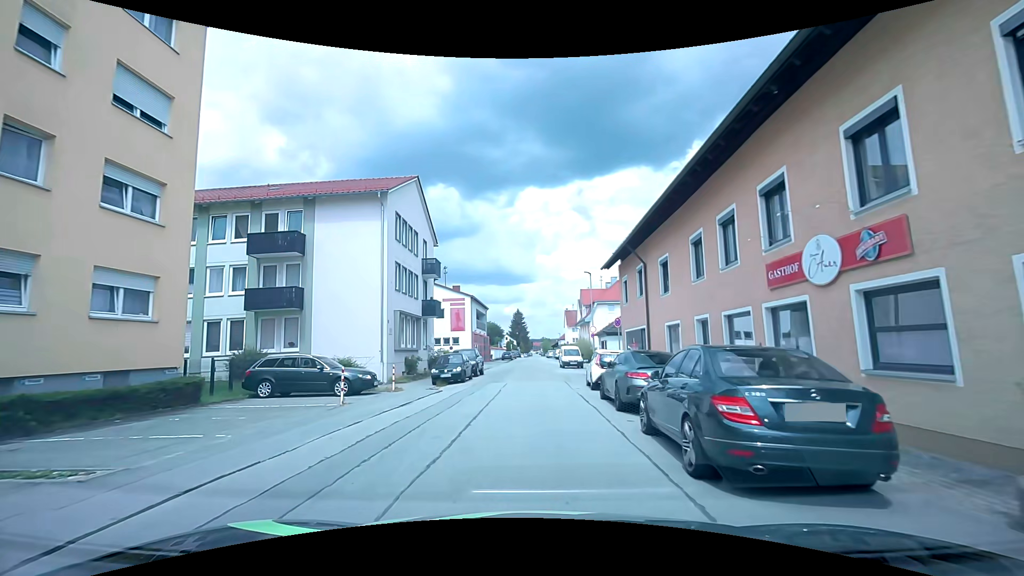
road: unclassified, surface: asphalt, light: Day
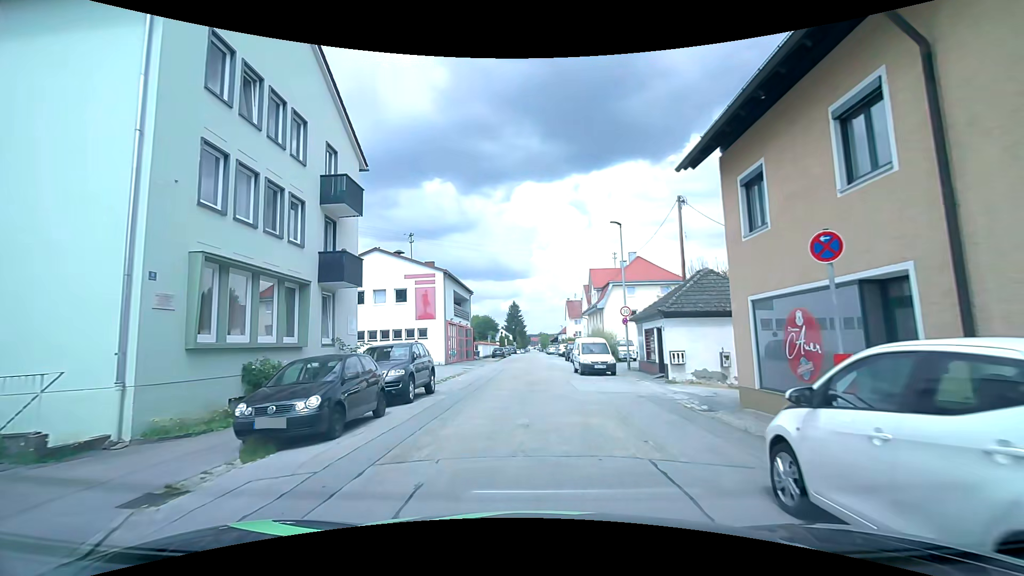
(-0.3, +16.1) m; -1°
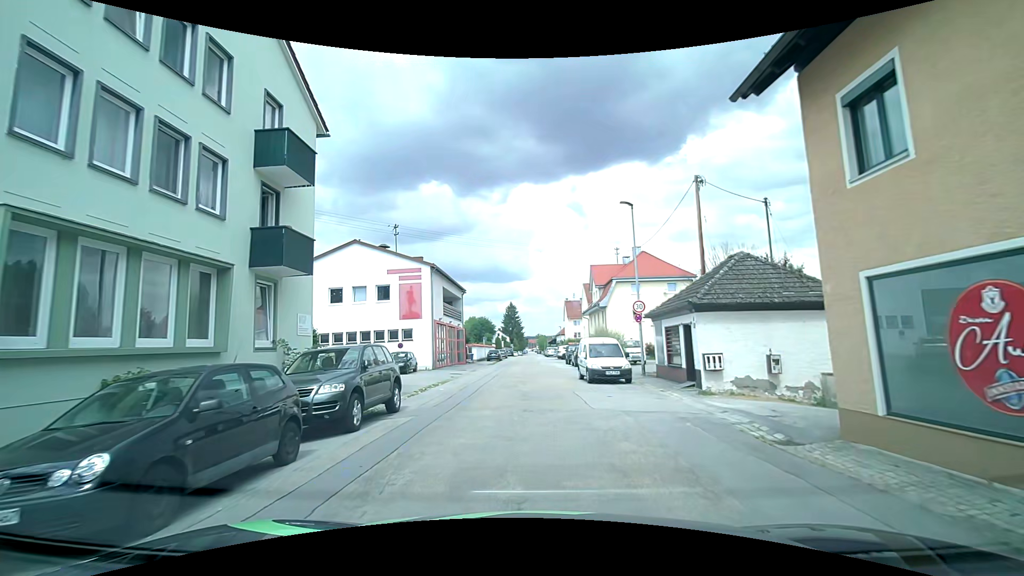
(0.0, +4.1) m; 0°
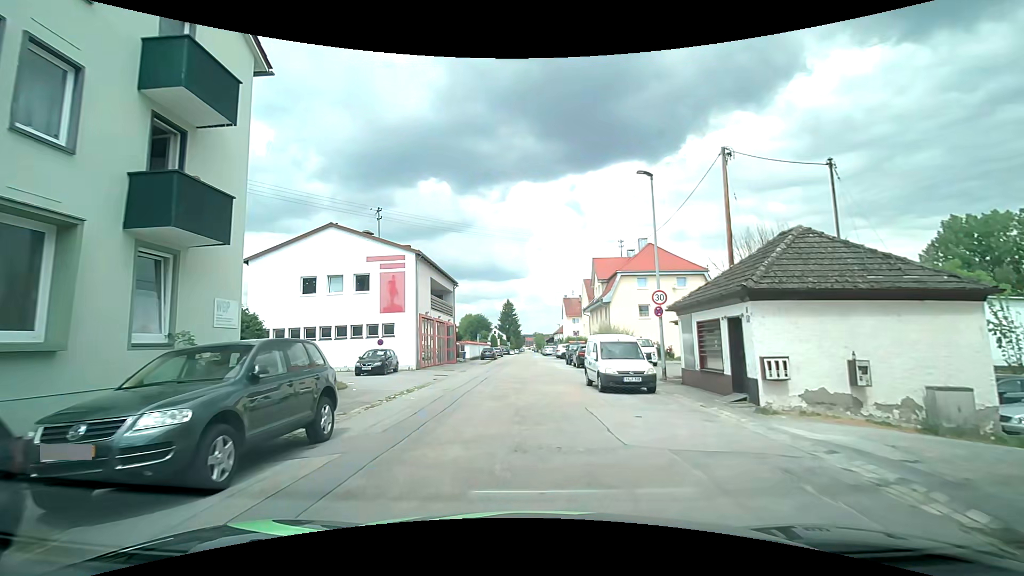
(0.0, +4.1) m; +1°
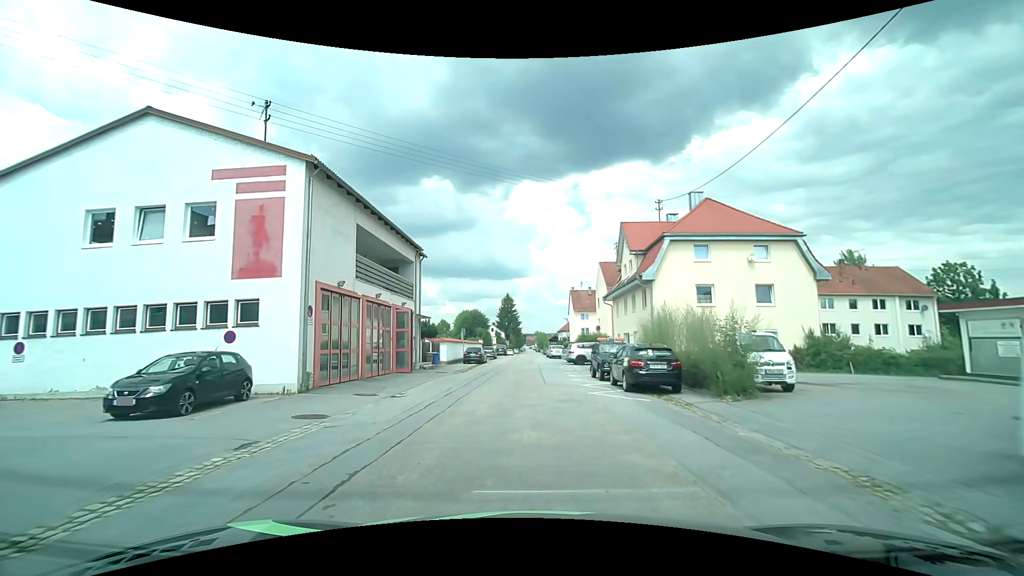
(0.0, +16.2) m; 0°
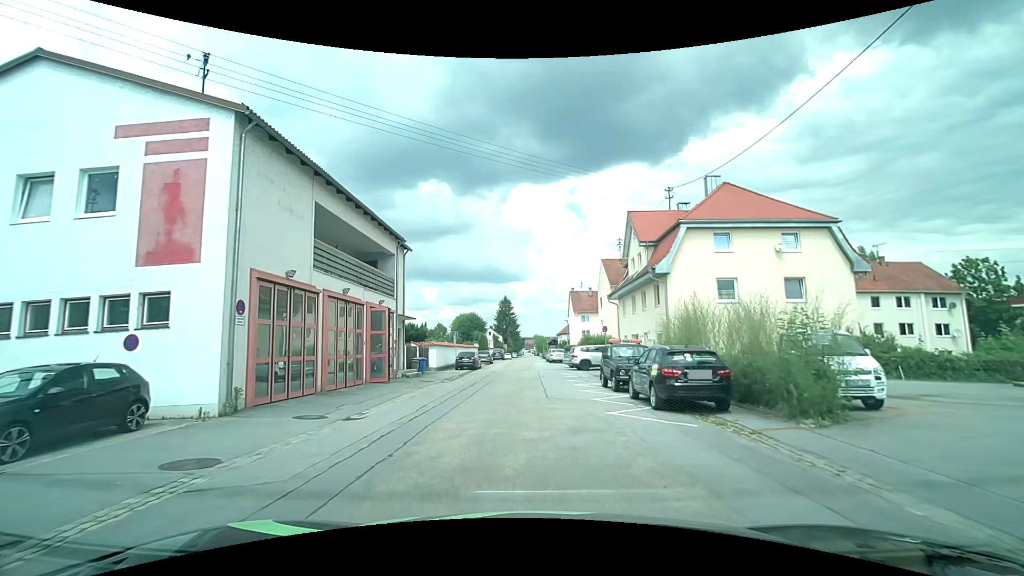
(0.0, +3.8) m; -1°
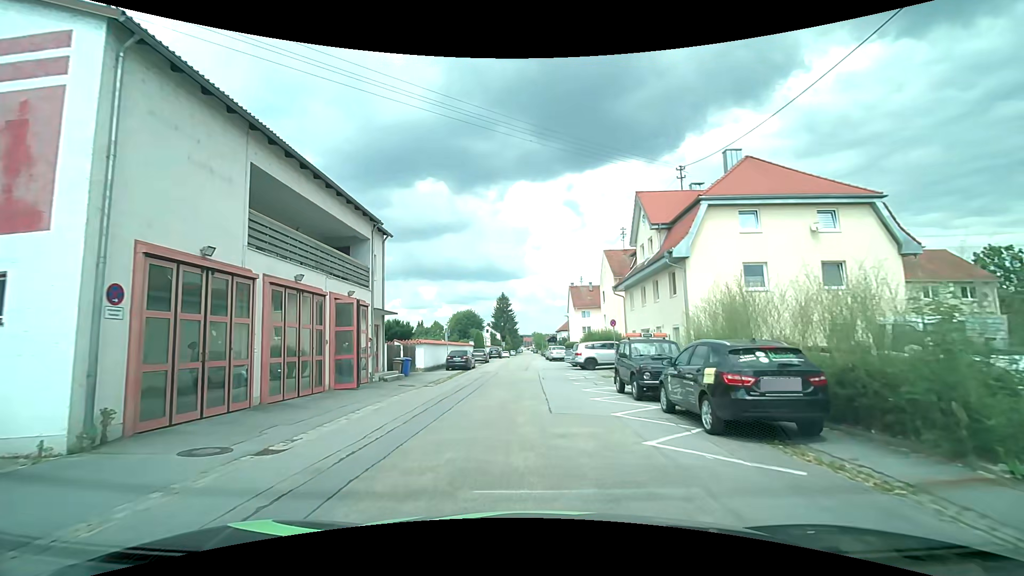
(+0.1, +3.8) m; +1°
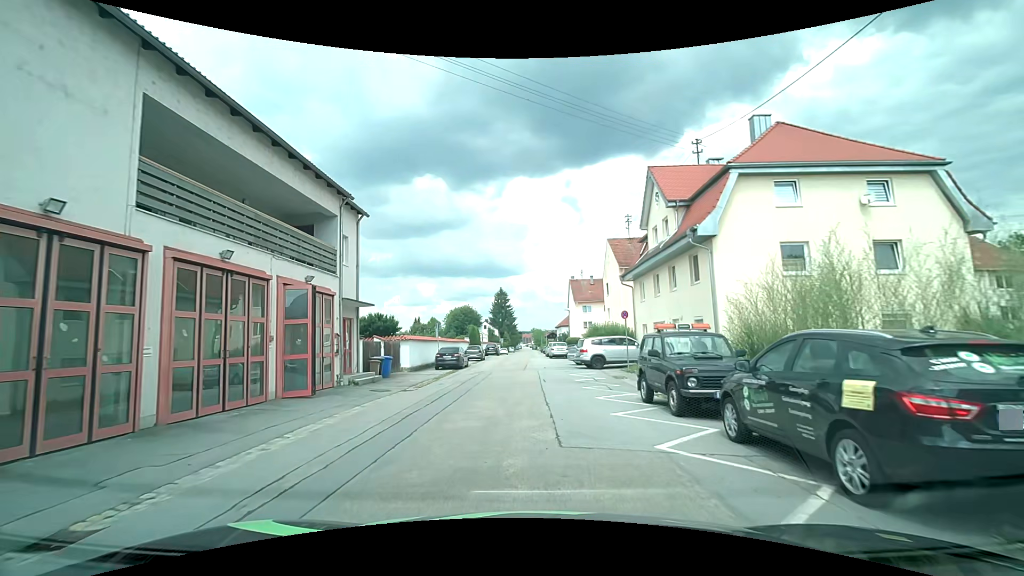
(0.0, +3.7) m; 0°
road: residential
(0, +10) (0, +20) (0, +30) (0, +40) (0, +50) (0, +60) (0, +70) (0, +80) (0, +90) (0, +100) m
